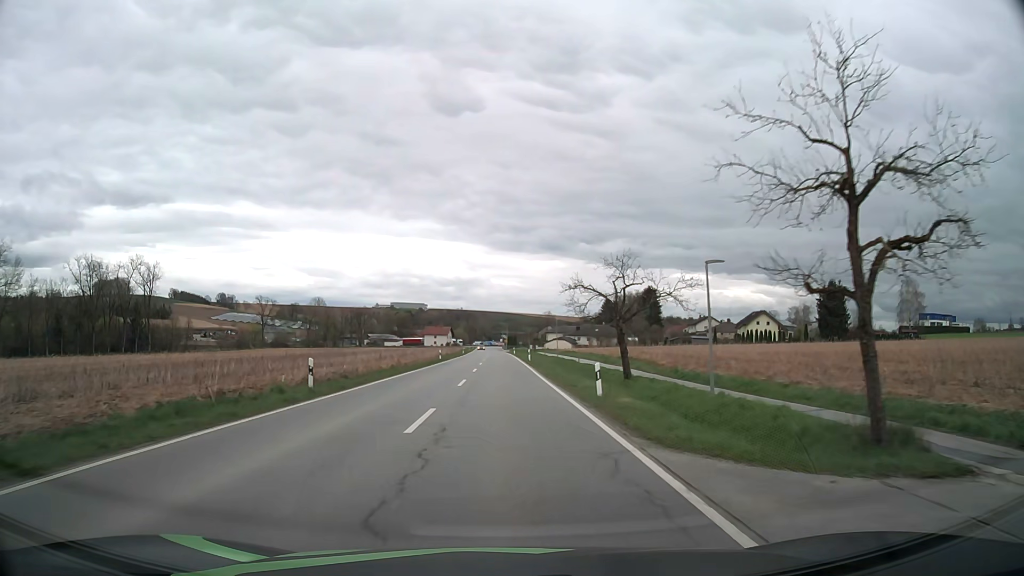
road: secondary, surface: asphalt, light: Day
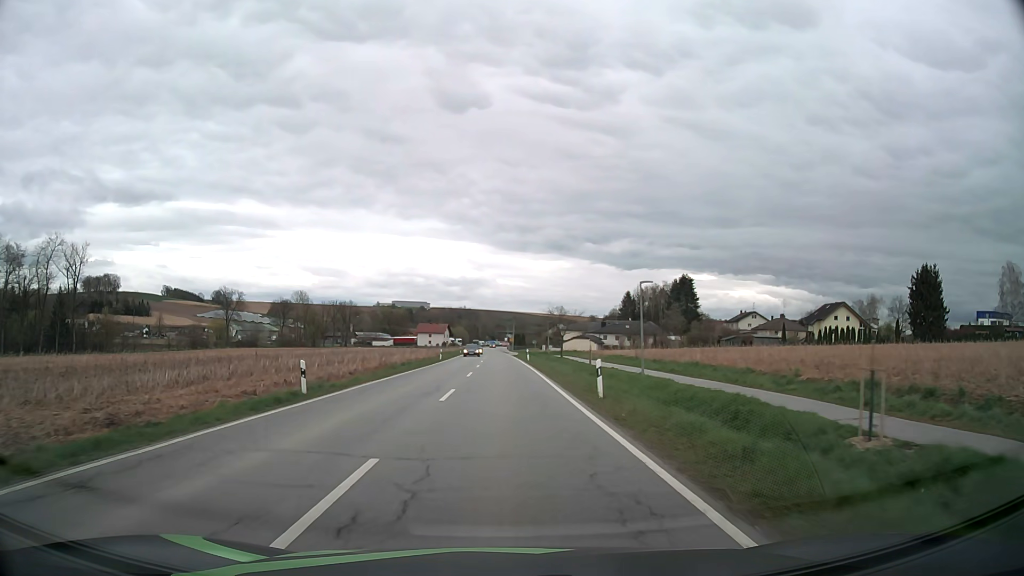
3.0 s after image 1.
(-0.1, +43.0) m; 0°
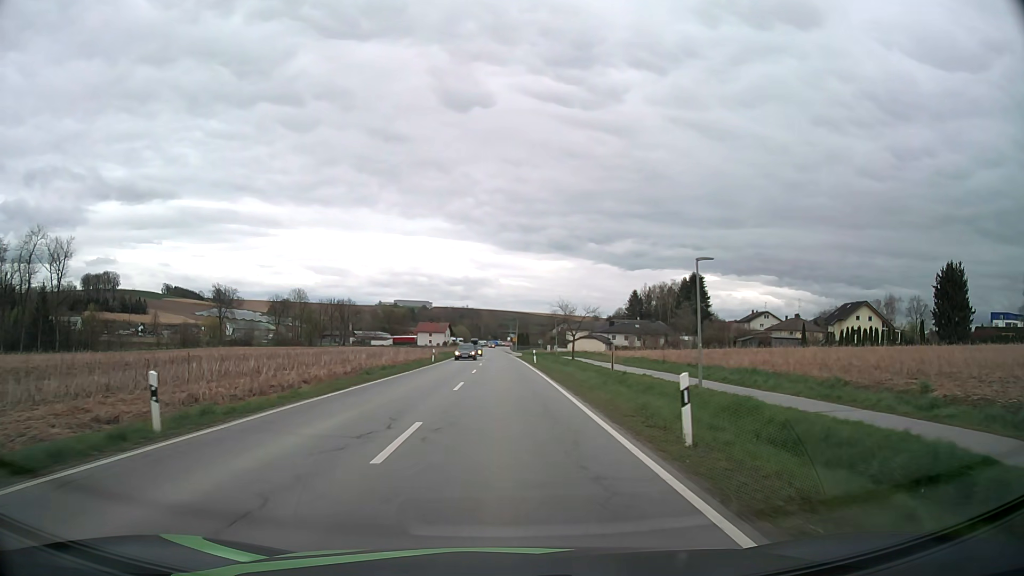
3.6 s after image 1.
(0.0, +8.6) m; 0°
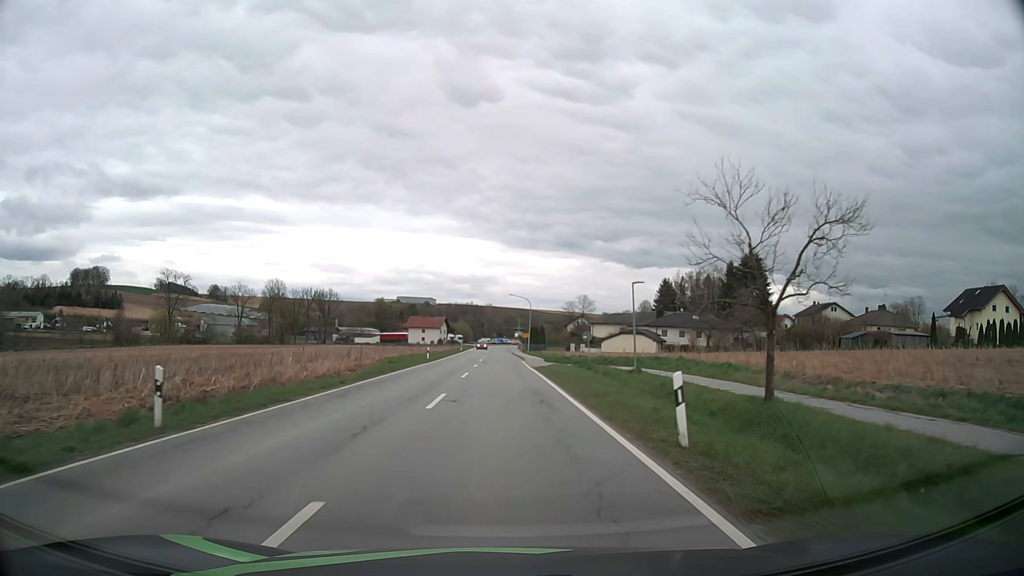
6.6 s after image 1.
(-0.1, +42.5) m; -1°
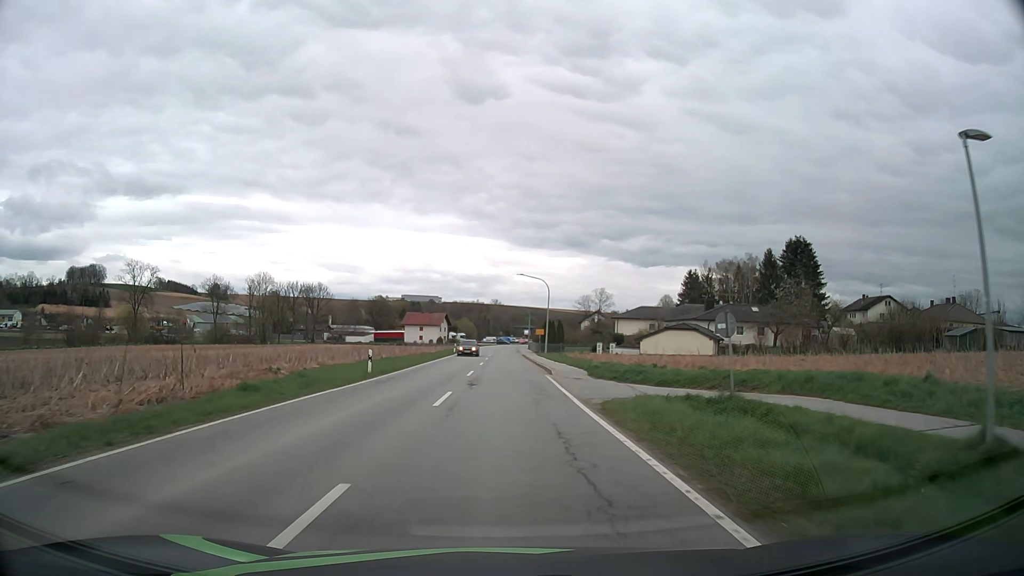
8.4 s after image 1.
(-0.1, +23.9) m; -1°
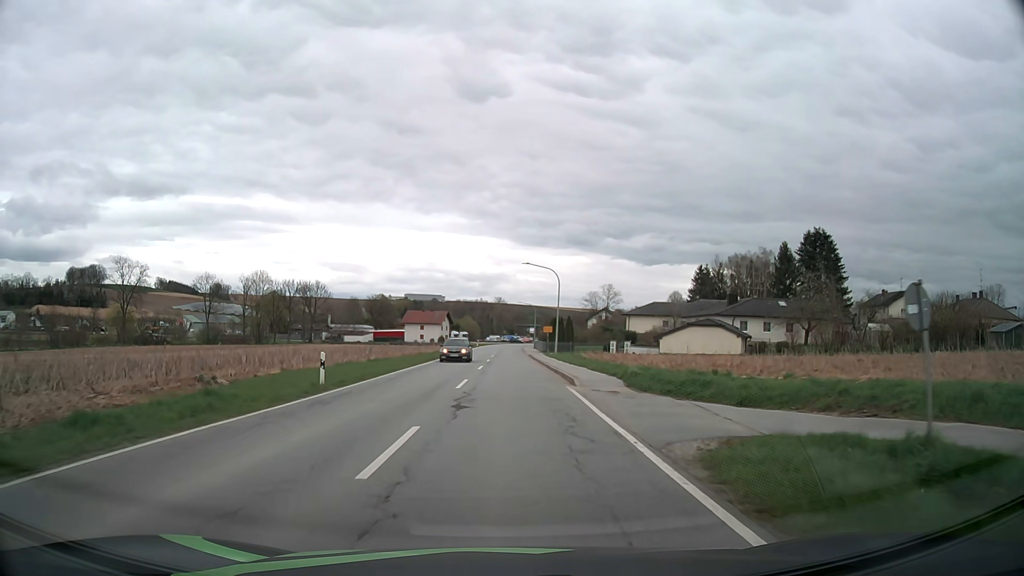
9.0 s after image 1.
(0.0, +7.7) m; 0°
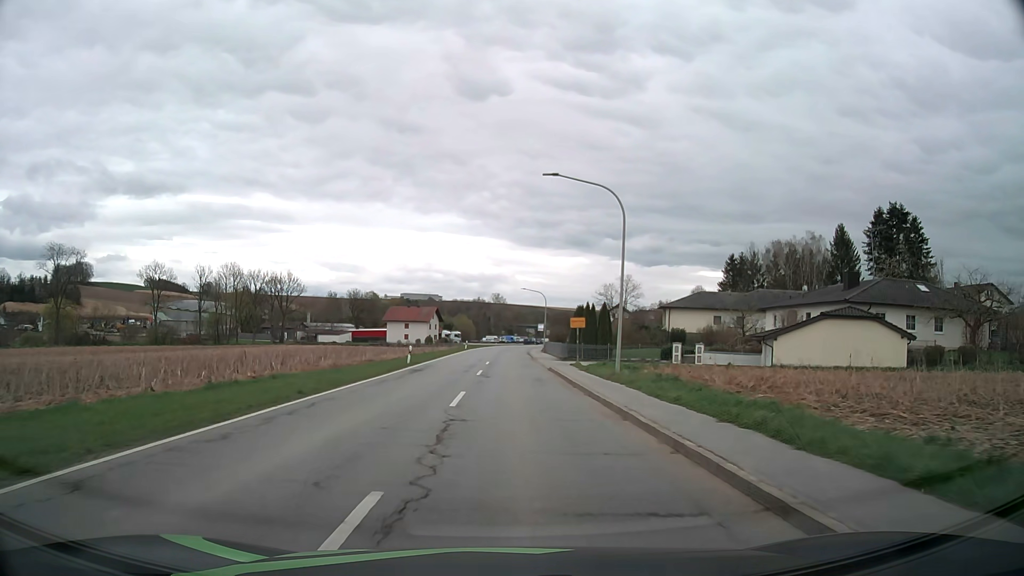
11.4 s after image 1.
(-0.1, +29.0) m; 0°
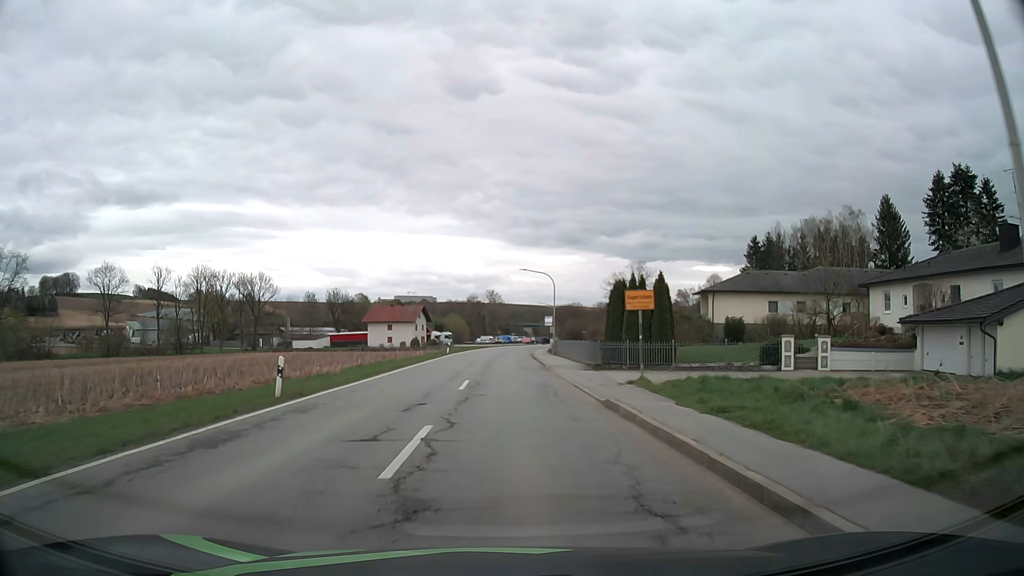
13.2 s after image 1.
(+0.1, +20.1) m; +1°
(0, +10) (0, +20) (0, +30) (0, +40) (0, +50) (0, +60) (0, +70) (+1, +80) (+1, +90) (+2, +100) m
